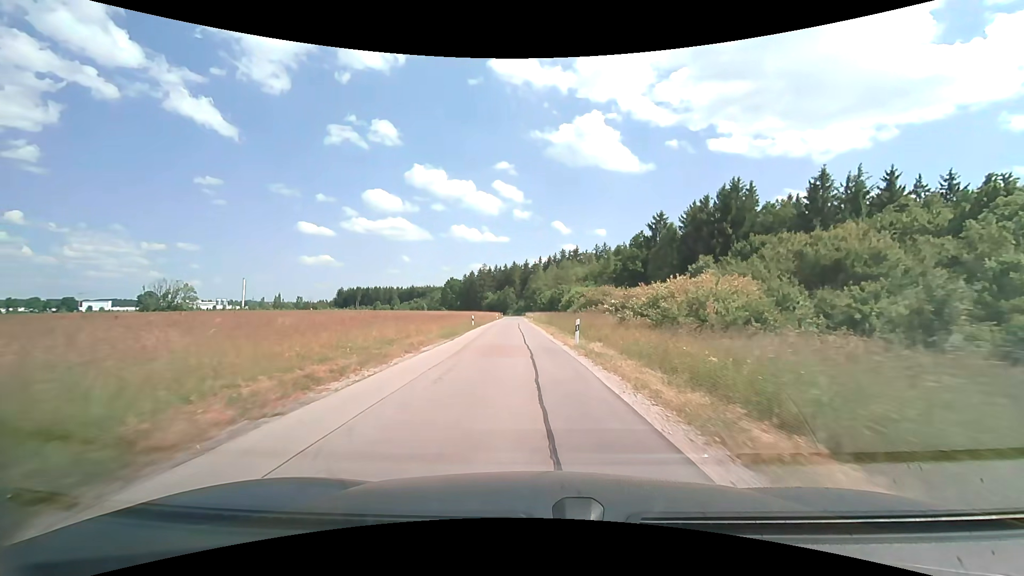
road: unclassified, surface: asphalt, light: Day
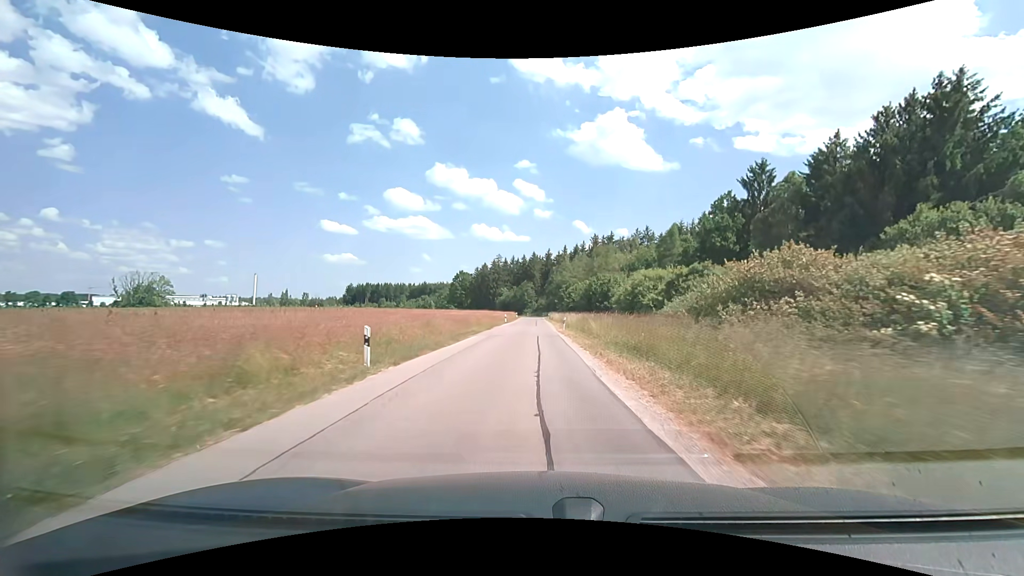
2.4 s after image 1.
(-1.2, +33.0) m; -2°
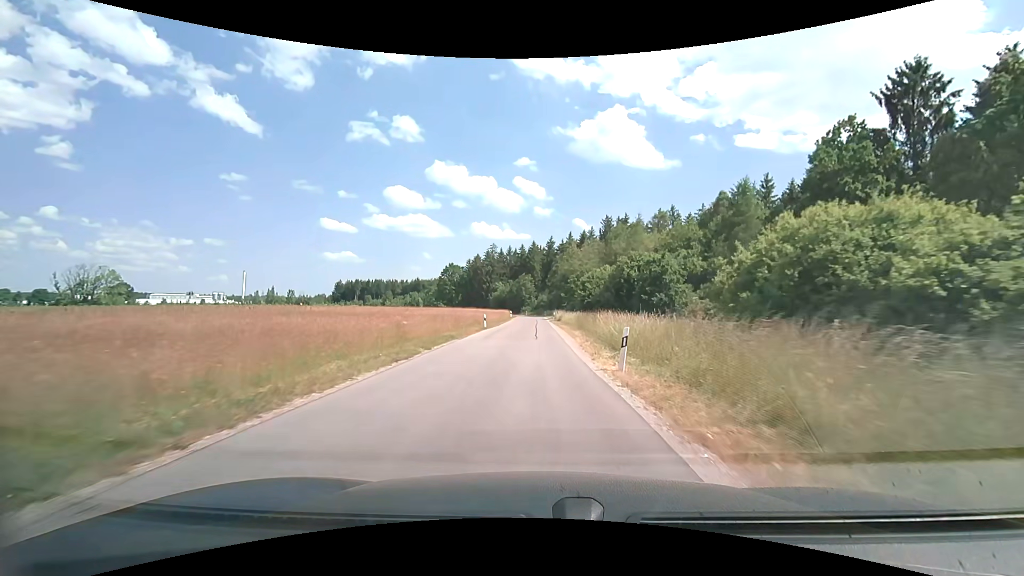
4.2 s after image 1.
(0.0, +24.8) m; 0°
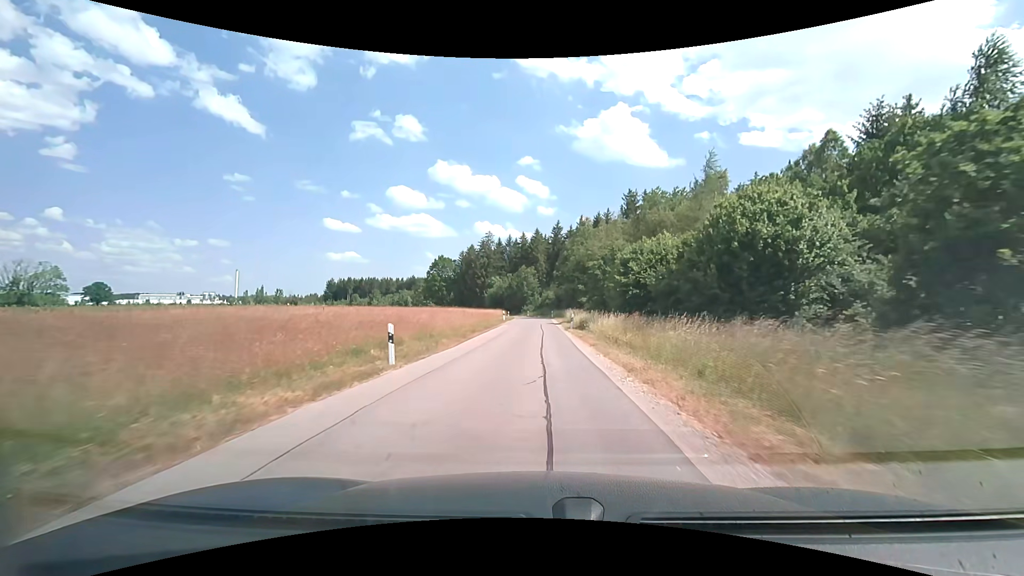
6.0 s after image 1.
(-0.2, +24.5) m; -1°
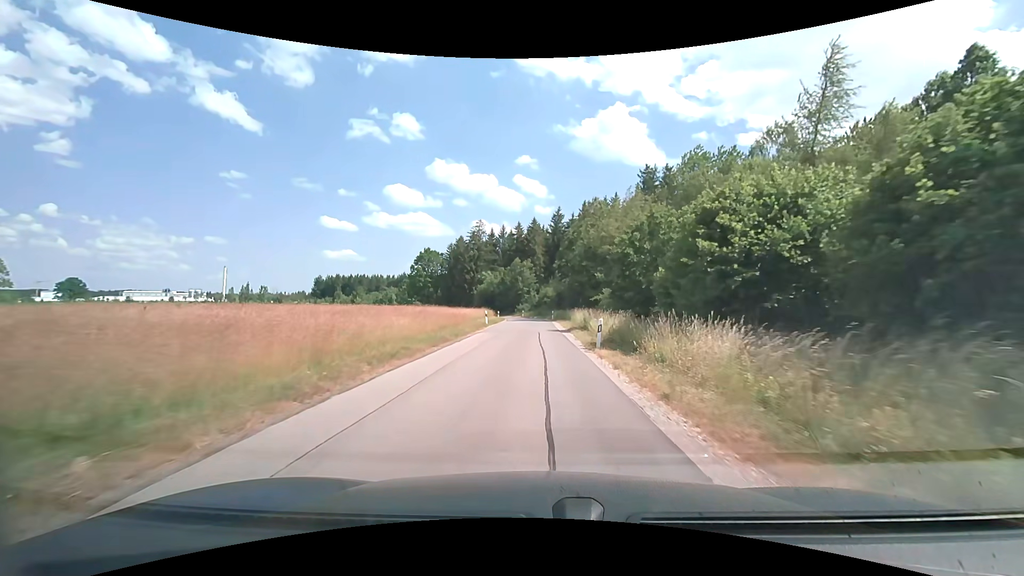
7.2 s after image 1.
(0.0, +15.9) m; 0°
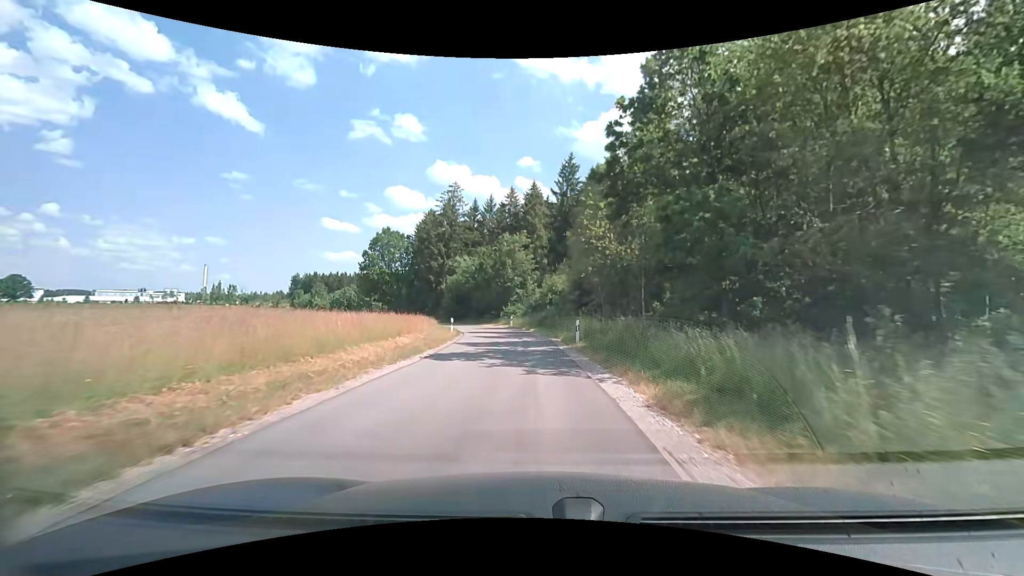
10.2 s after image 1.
(+0.2, +38.0) m; 0°
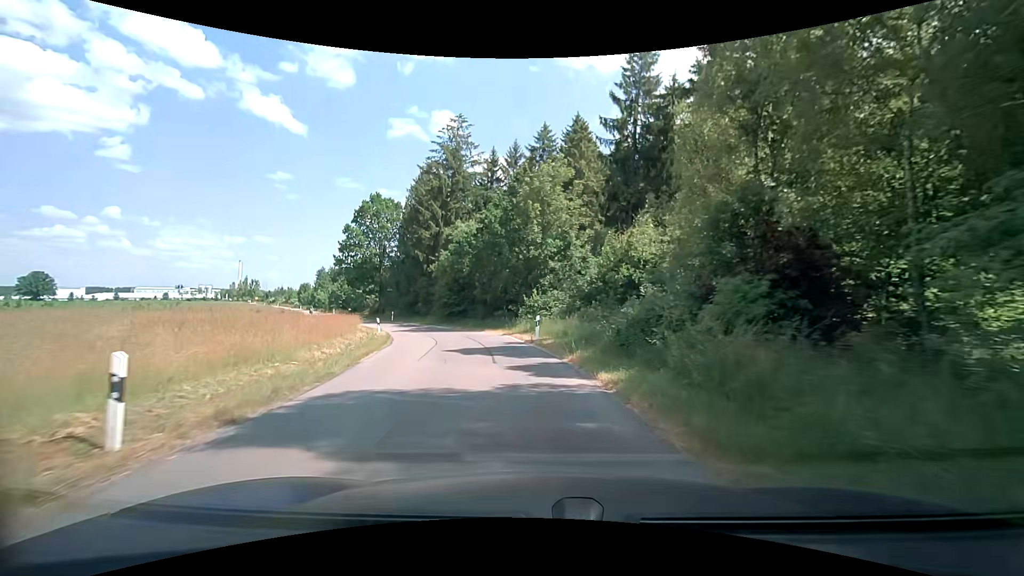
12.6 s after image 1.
(-0.7, +27.7) m; -5°
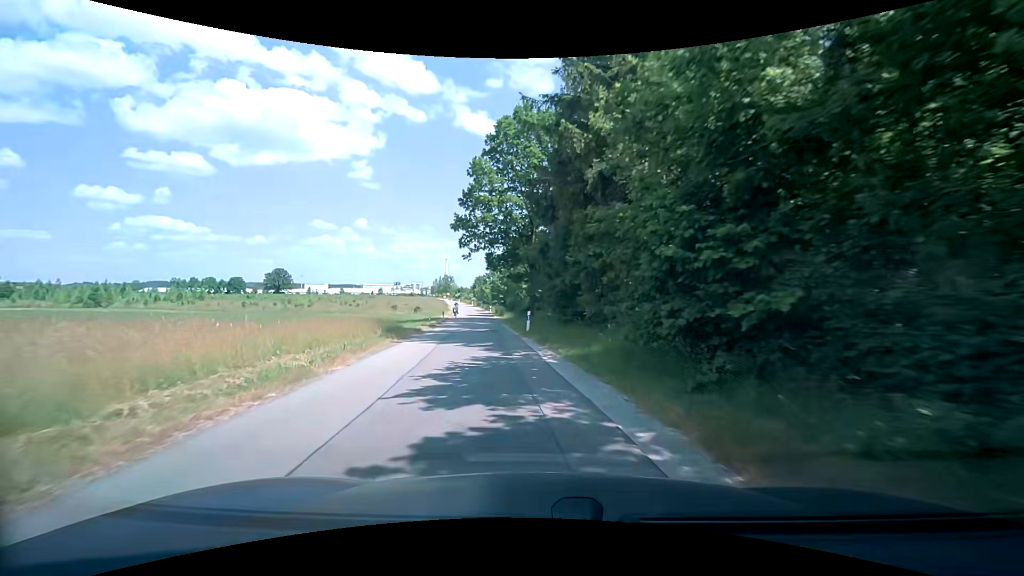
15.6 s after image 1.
(-6.1, +34.3) m; -22°
(-1, +10) (-2, +20) (-3, +30) (-4, +40) (-5, +50) (-7, +60) (-8, +69) (-10, +79) (-11, +89) (-13, +99) m
